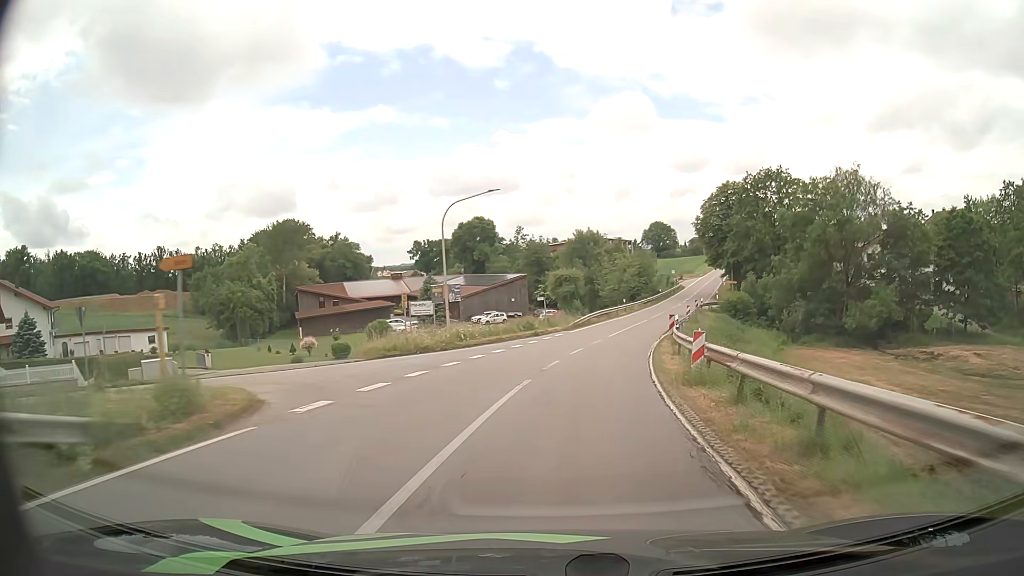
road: secondary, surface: asphalt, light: Day
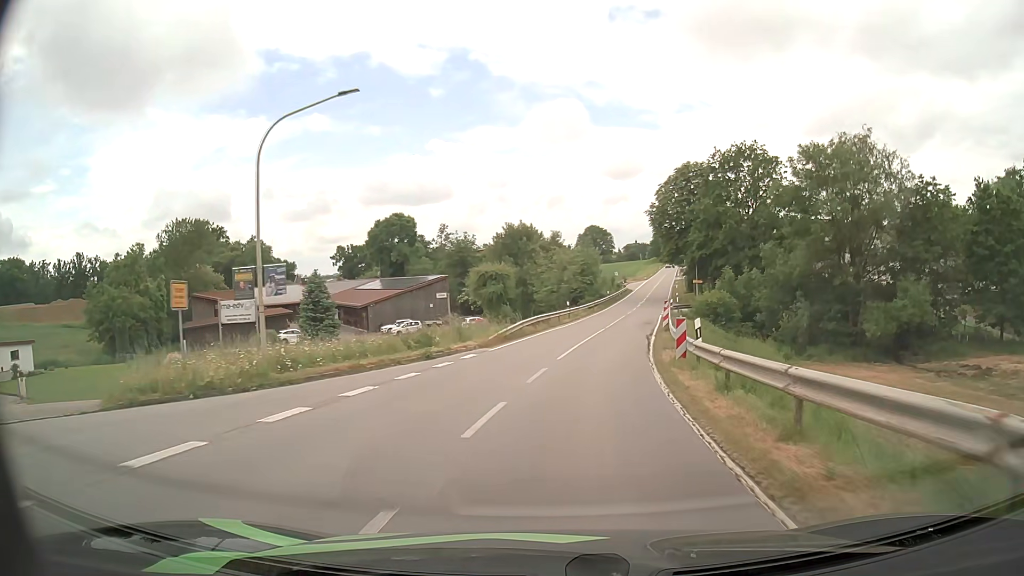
(+0.8, +15.6) m; +6°
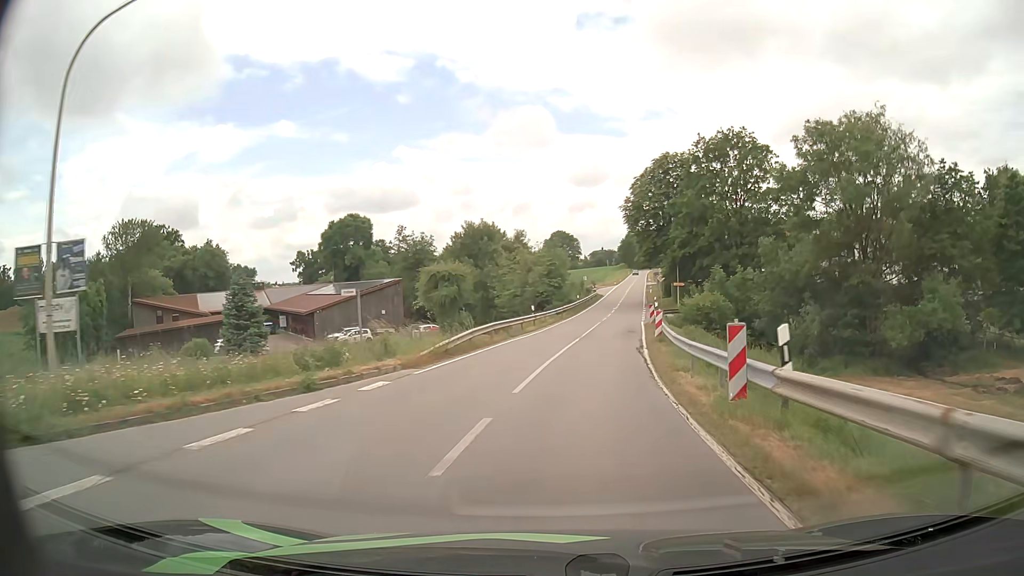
(+0.2, +7.7) m; +3°
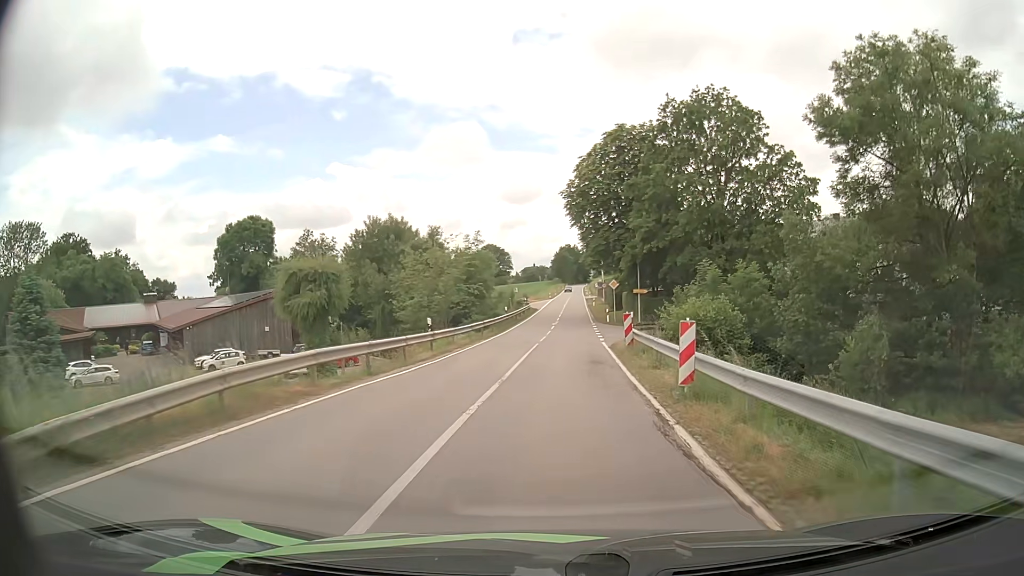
(+0.9, +15.6) m; +6°
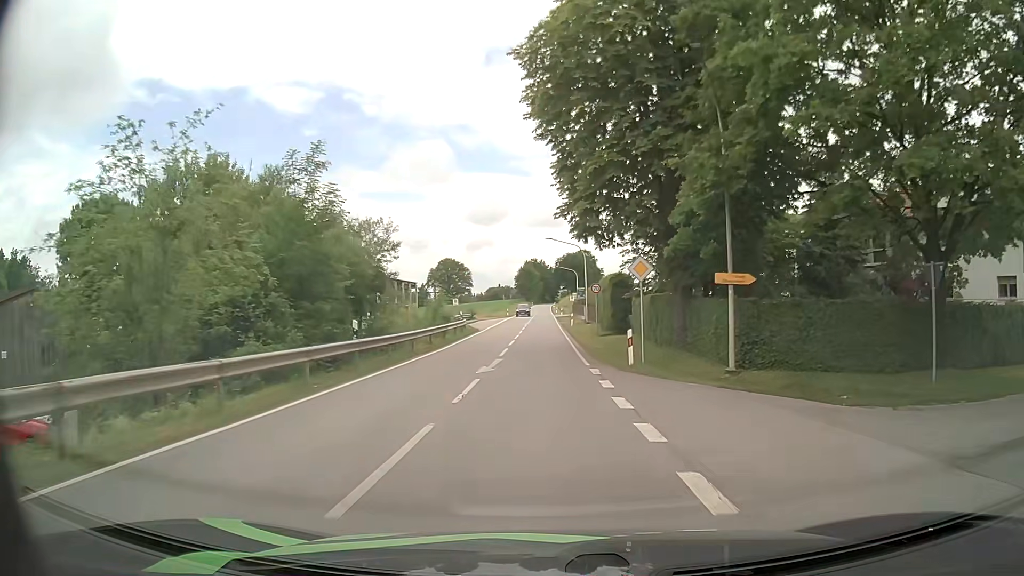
(+1.1, +31.4) m; +3°
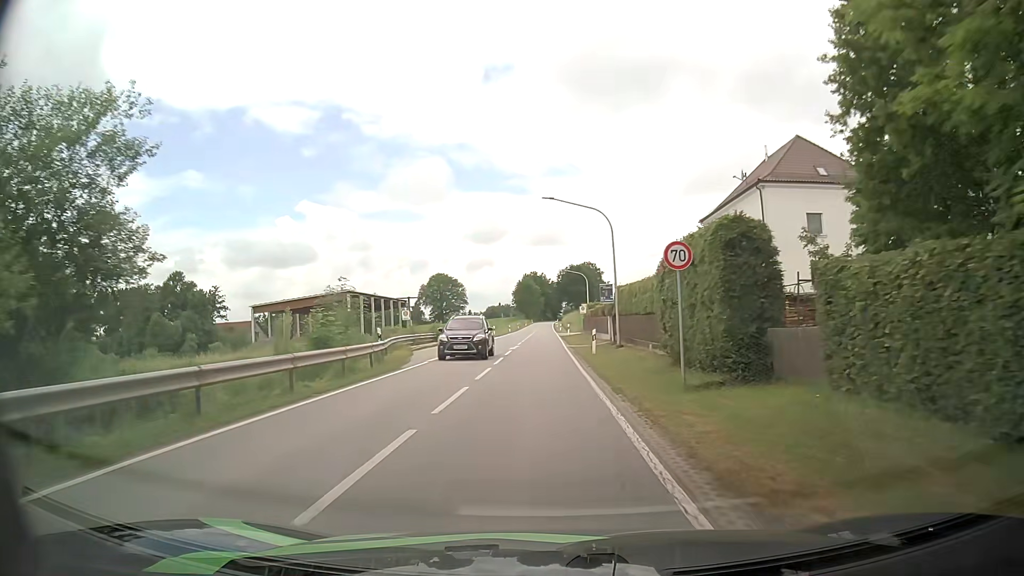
(+0.1, +24.7) m; 0°
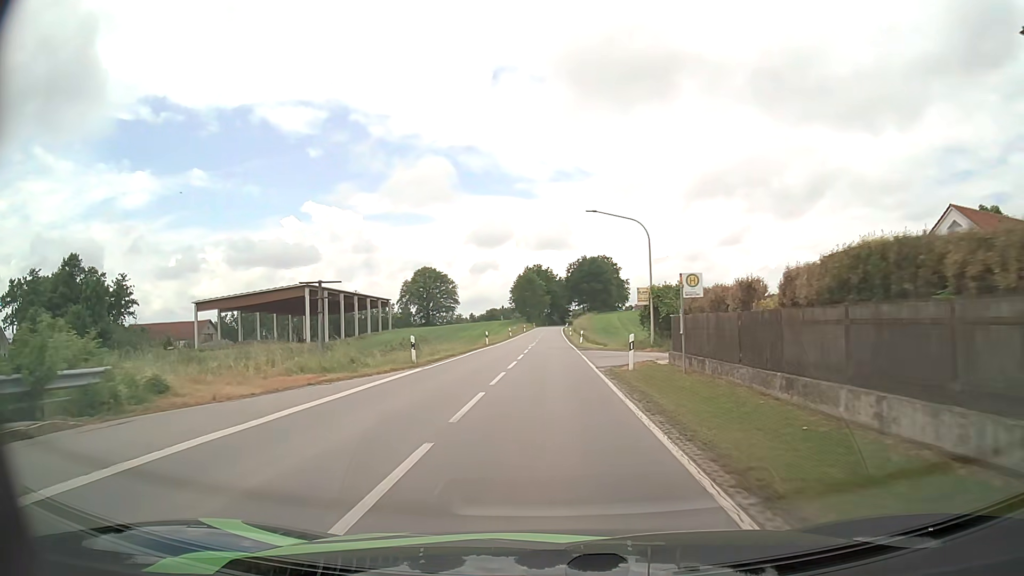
(-0.6, +42.9) m; -1°
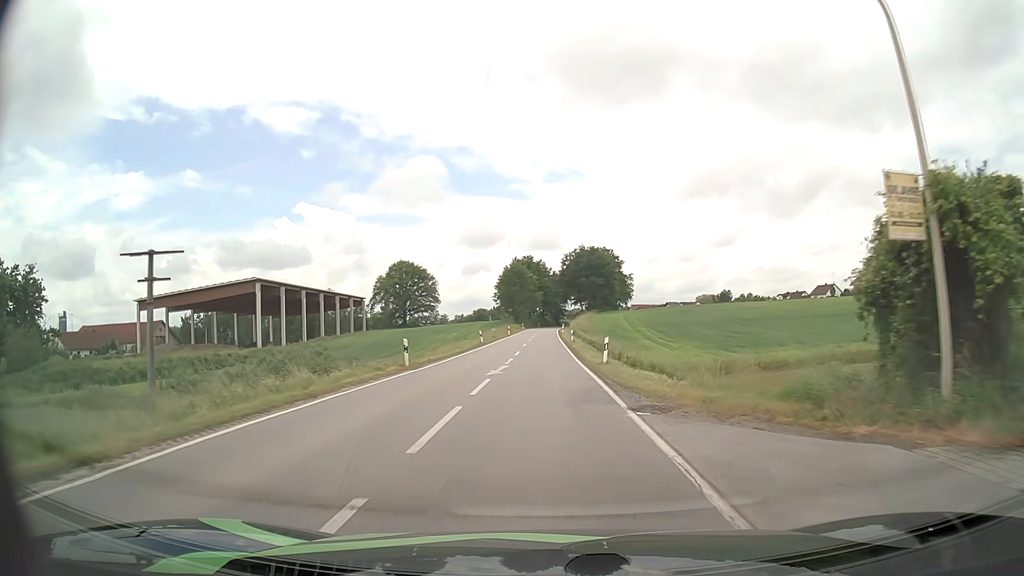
(+0.1, +26.5) m; 0°
(0, +10) (0, +20) (0, +30) (0, +40) (0, +50) (0, +60) (0, +70) (0, +80) (0, +90) (0, +100) m
